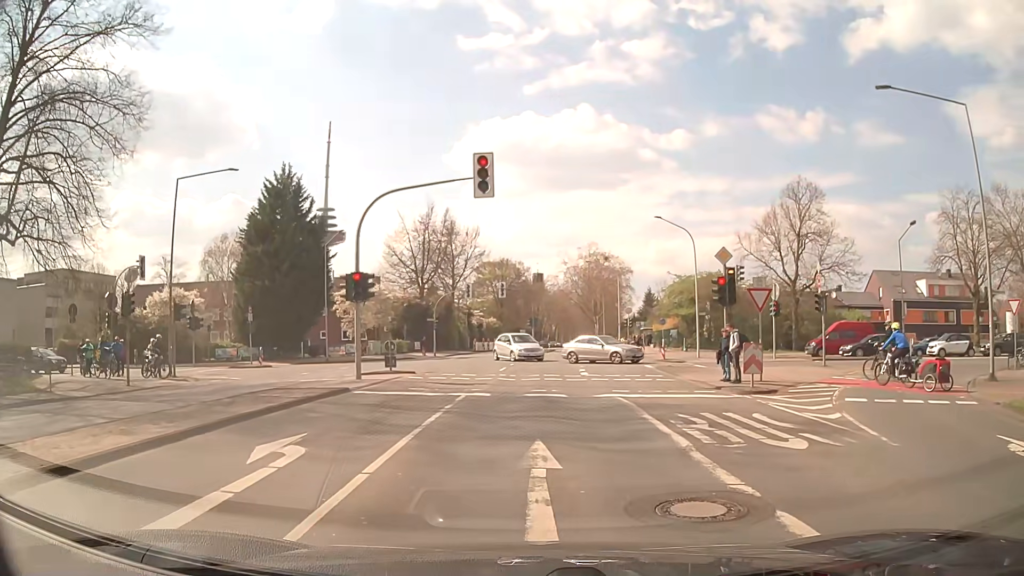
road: secondary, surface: asphalt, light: Day
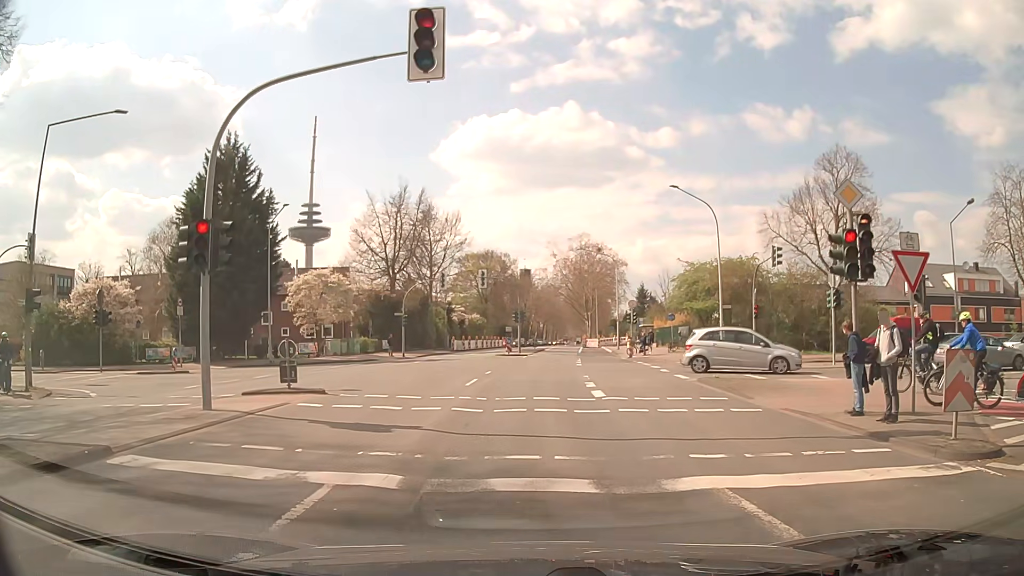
(+0.2, +9.1) m; +2°
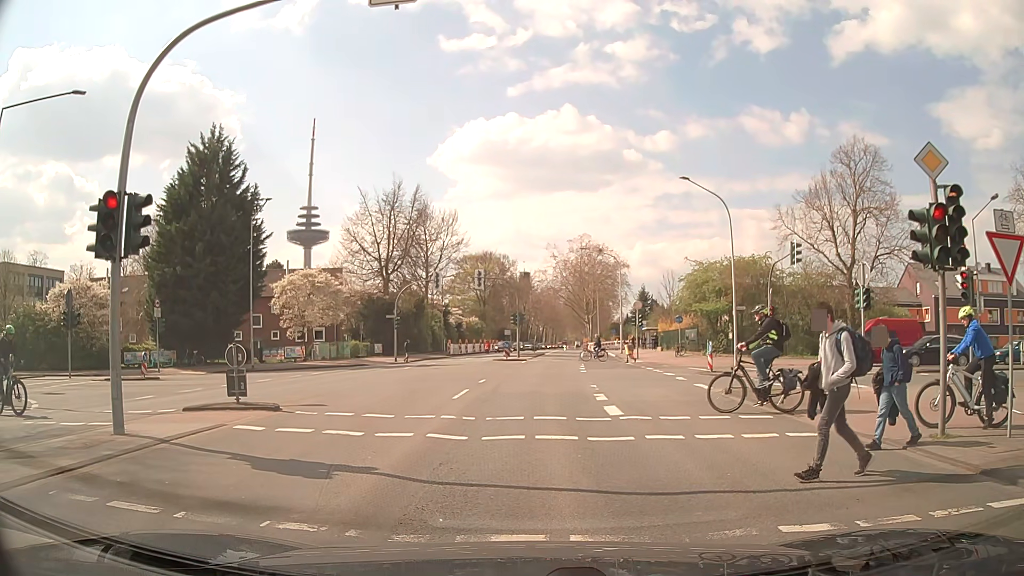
(0.0, +2.7) m; 0°
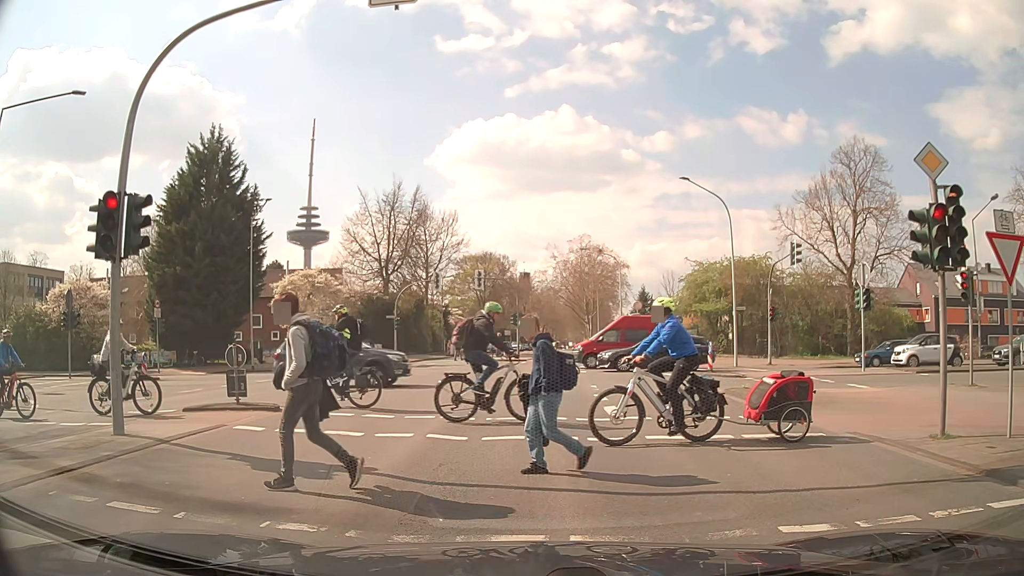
(0.0, +0.1) m; 0°
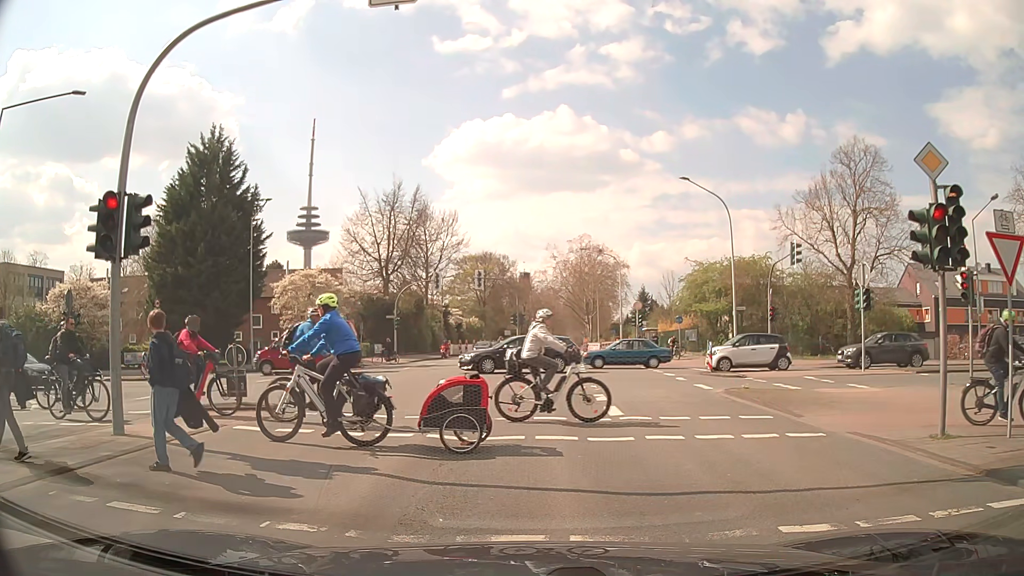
(0.0, 0.0) m; 0°
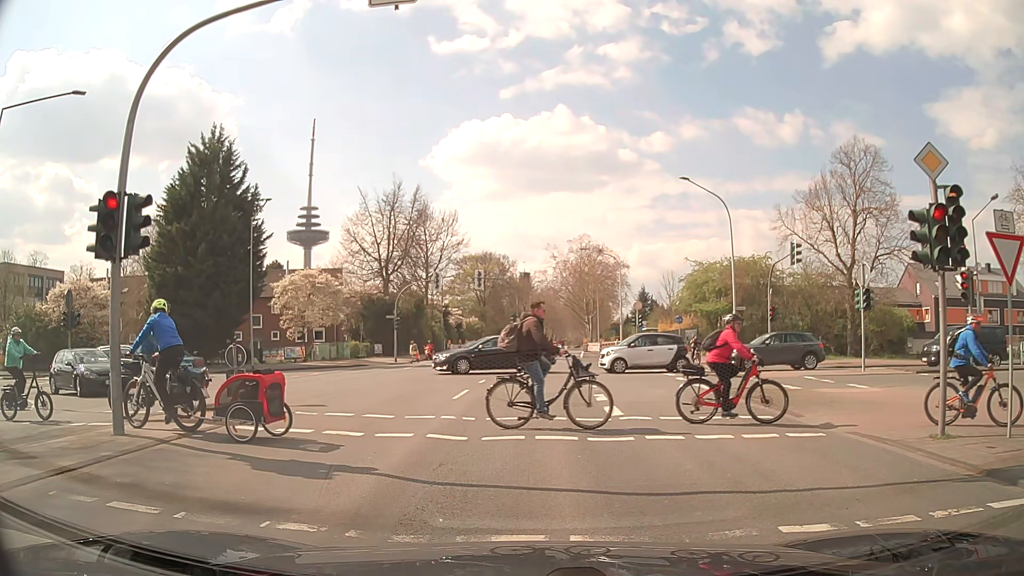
(0.0, 0.0) m; 0°
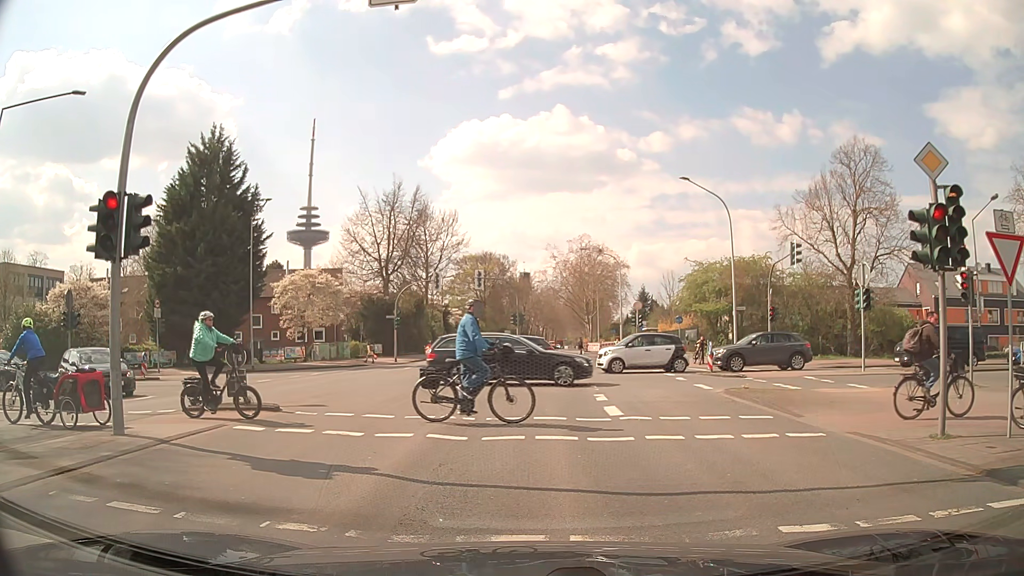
(0.0, 0.0) m; 0°
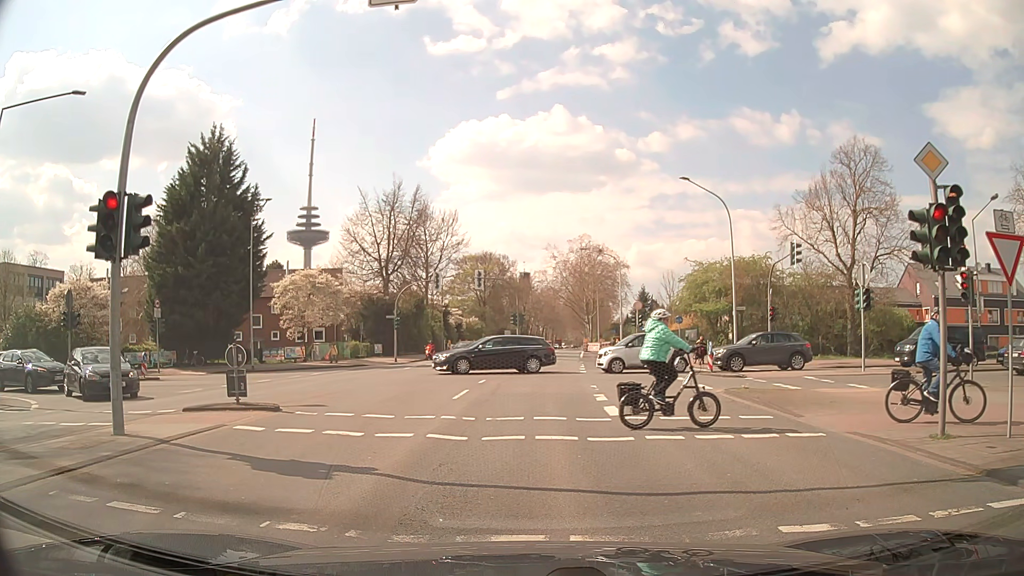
(0.0, 0.0) m; 0°
(0, +10) (0, +20) (0, +30) (+1, +40) (+1, +50) (+2, +60) (+2, +70) (+3, +80) (+4, +90) (+4, +100) m
